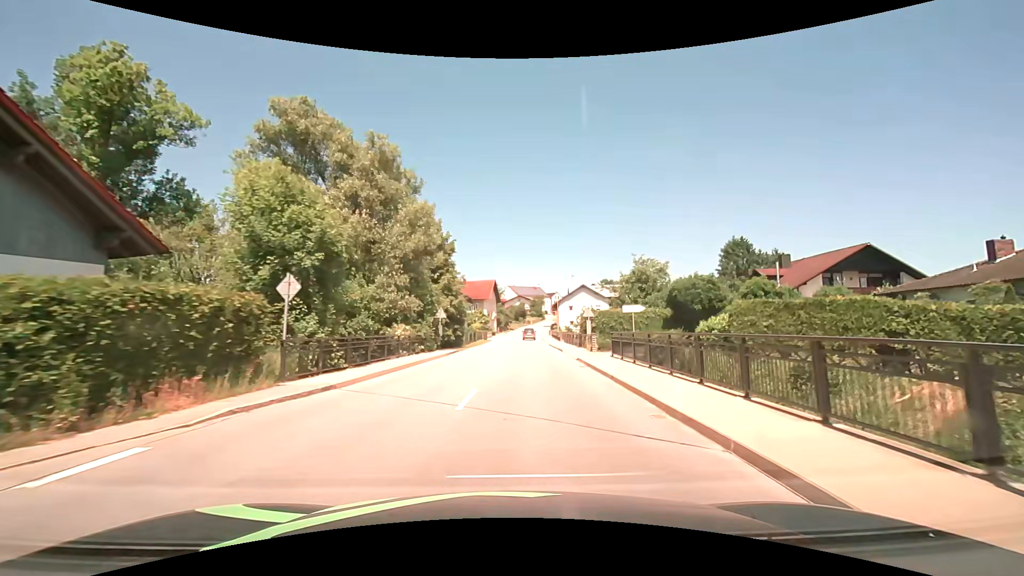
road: secondary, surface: asphalt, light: Day
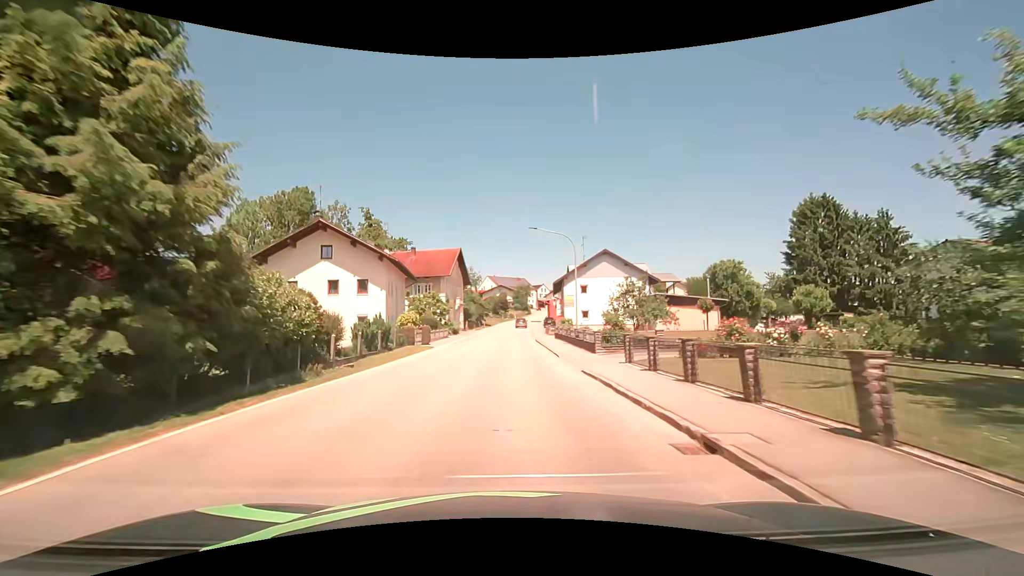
(+1.3, +36.5) m; +2°
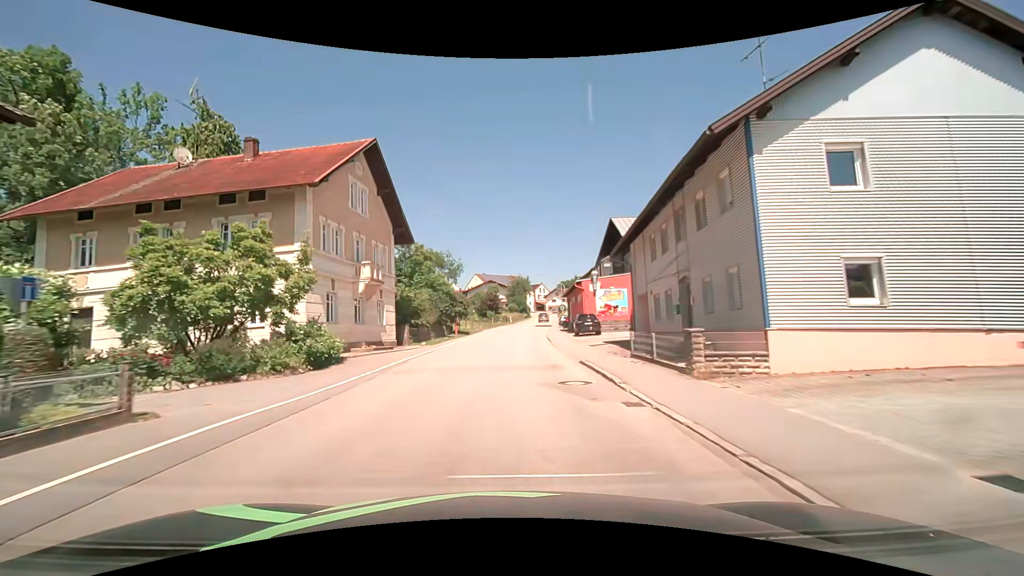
(+0.1, +40.9) m; +1°
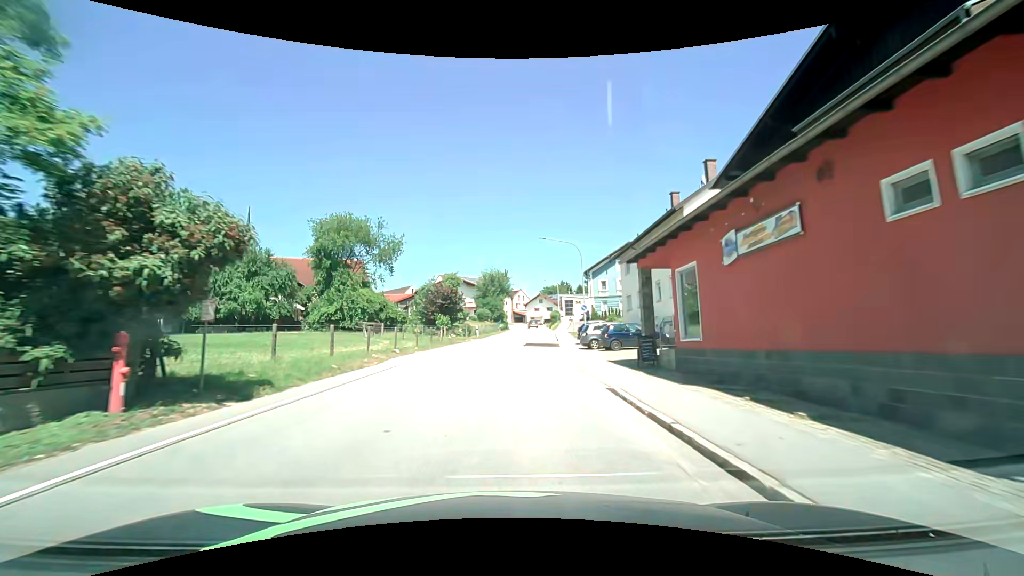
(+1.0, +39.2) m; +4°
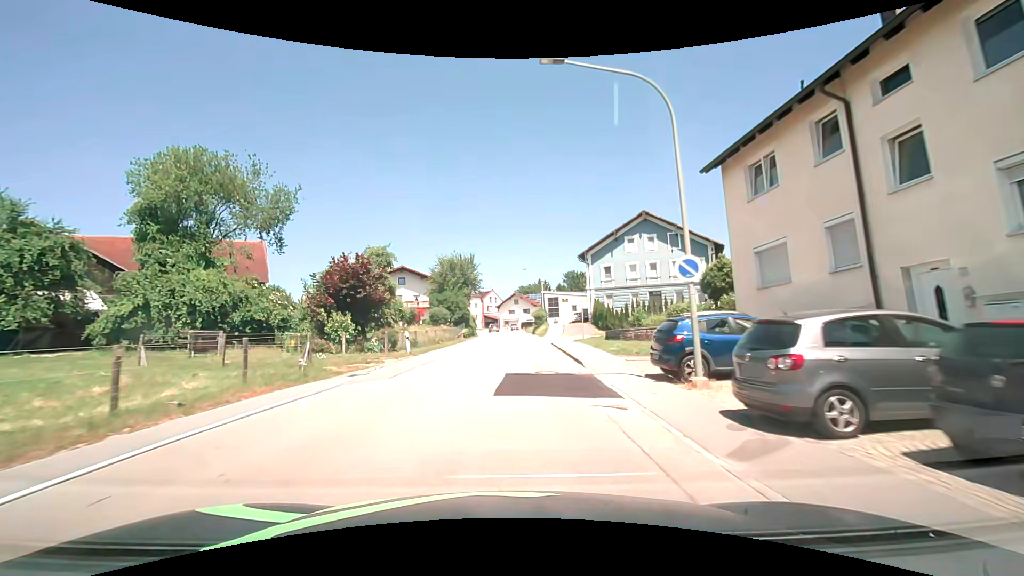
(+0.4, +24.0) m; +3°
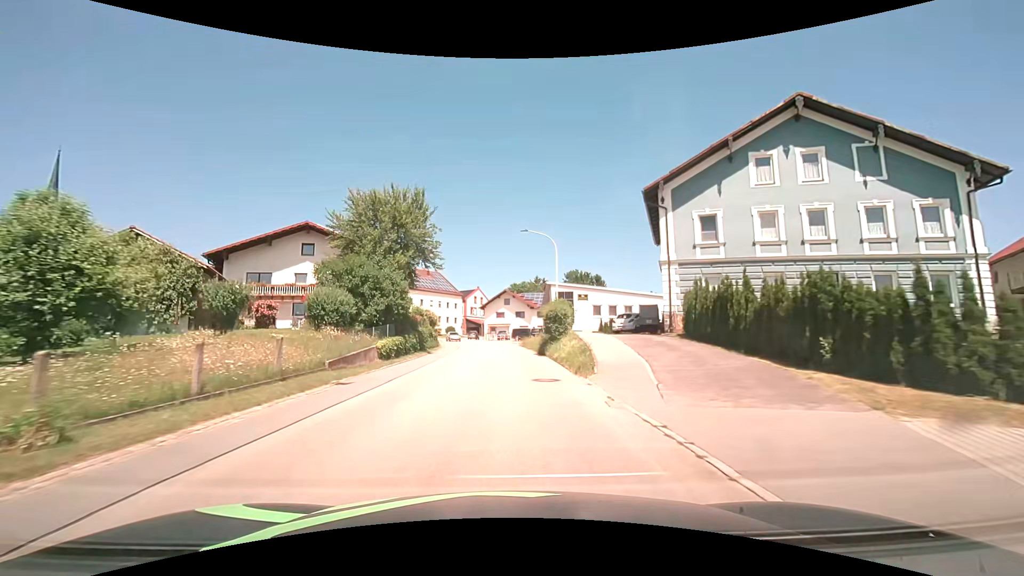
(+0.5, +32.0) m; +1°
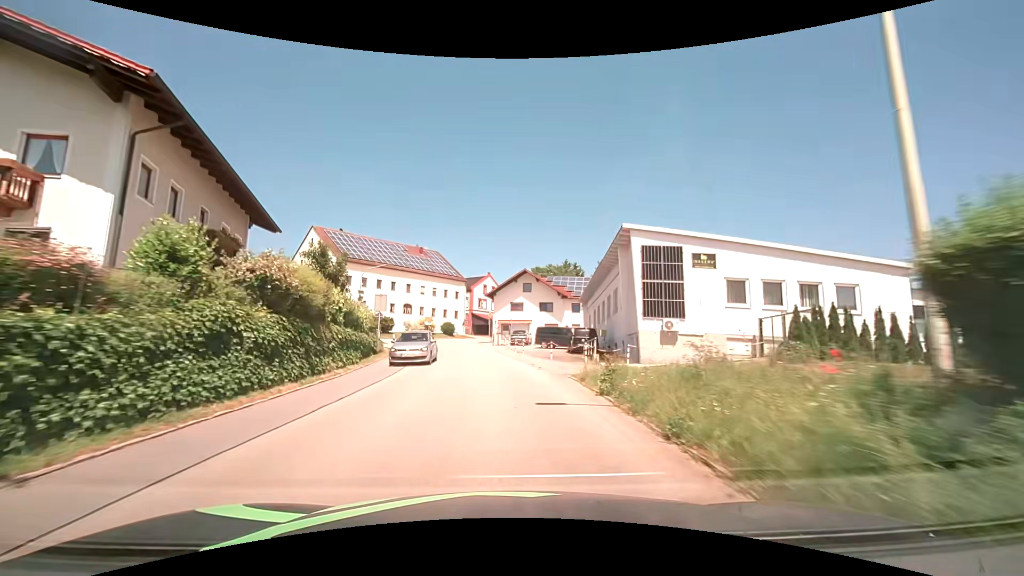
(-0.2, +31.6) m; -1°
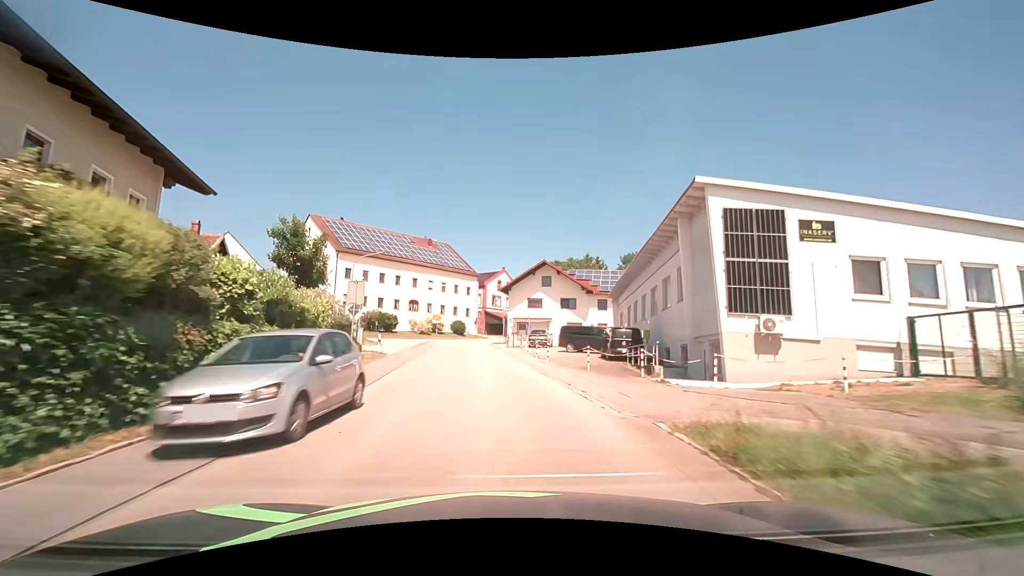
(-0.1, +7.8) m; -2°
(0, +10) (-1, +20) (-1, +30) (-2, +40) (-3, +50) (-9, +57) (-19, +58) (-29, +57) (-39, +57) (-48, +61) m
